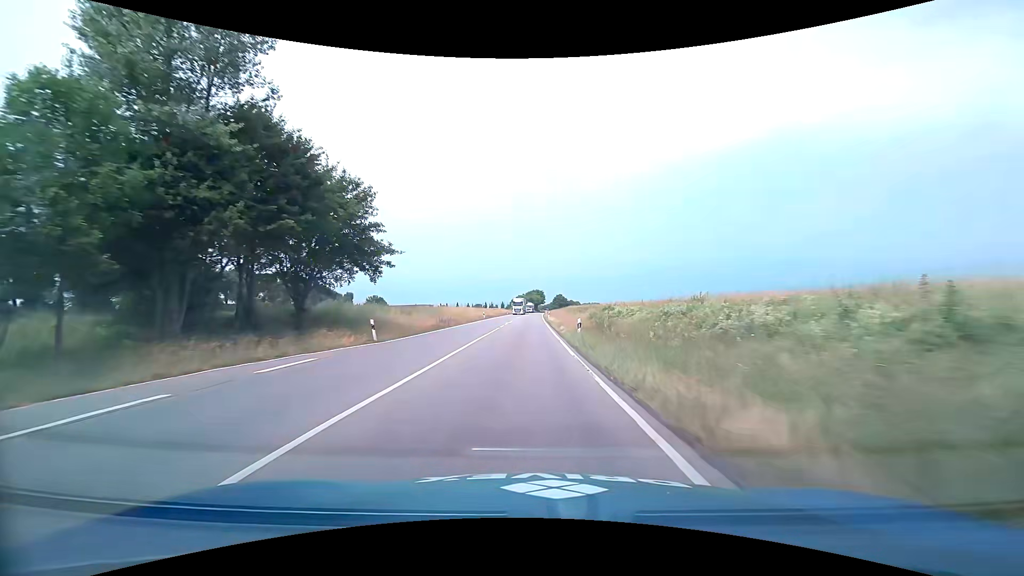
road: primary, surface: asphalt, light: Day
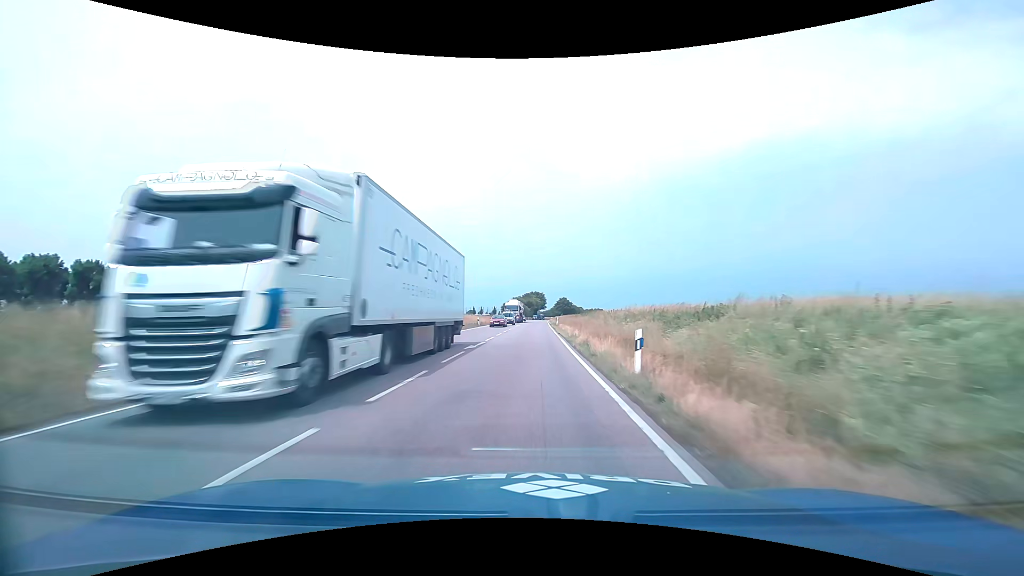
(+0.8, +62.0) m; +1°
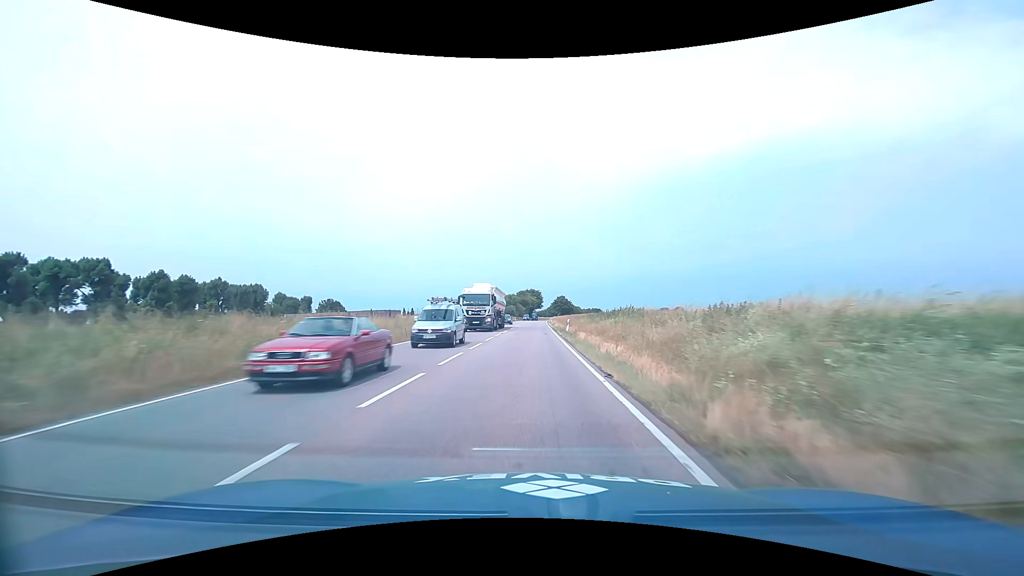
(+0.1, +24.7) m; 0°
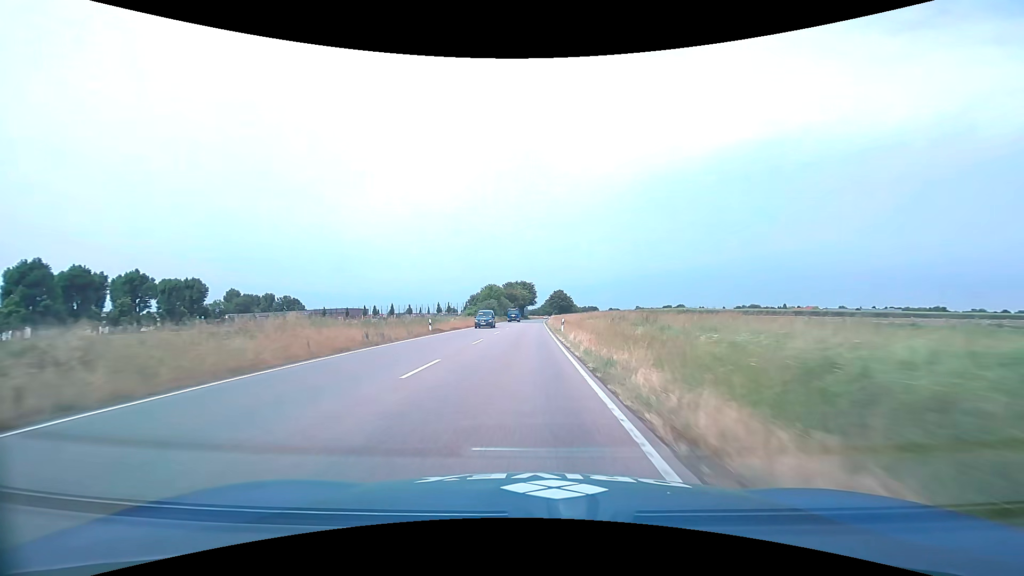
(+0.6, +50.9) m; +1°
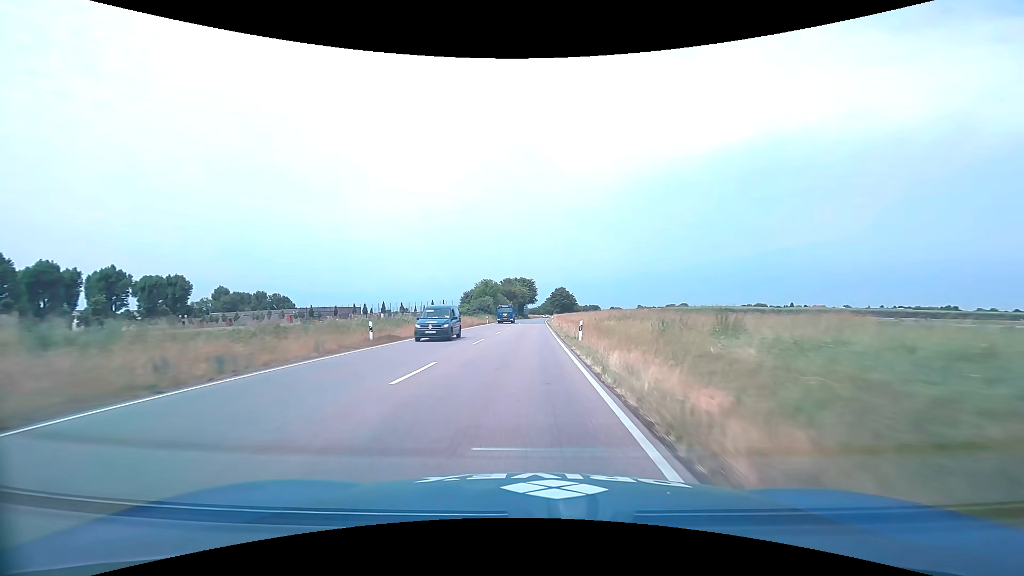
(0.0, +13.0) m; 0°
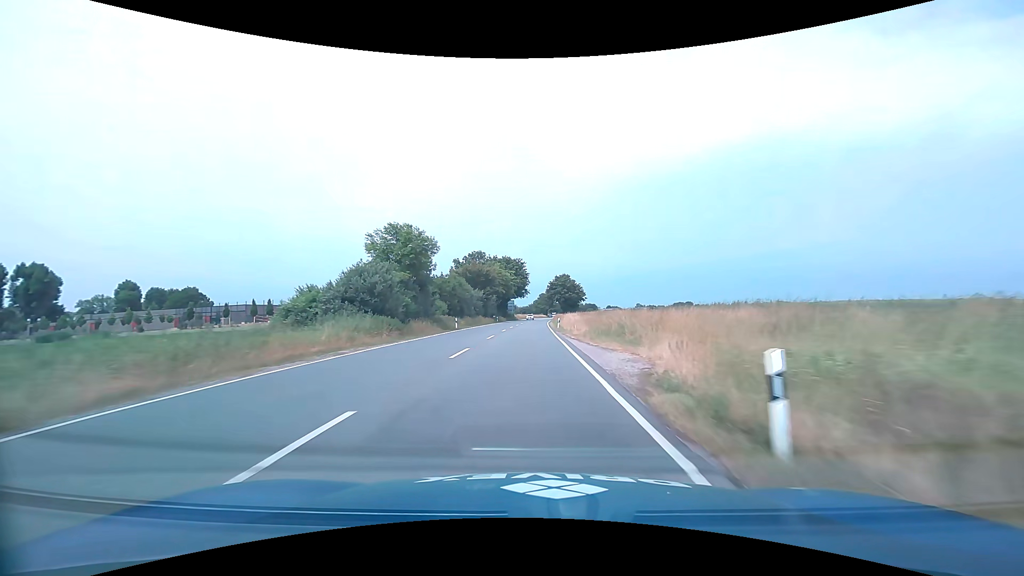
(+0.4, +66.8) m; +1°
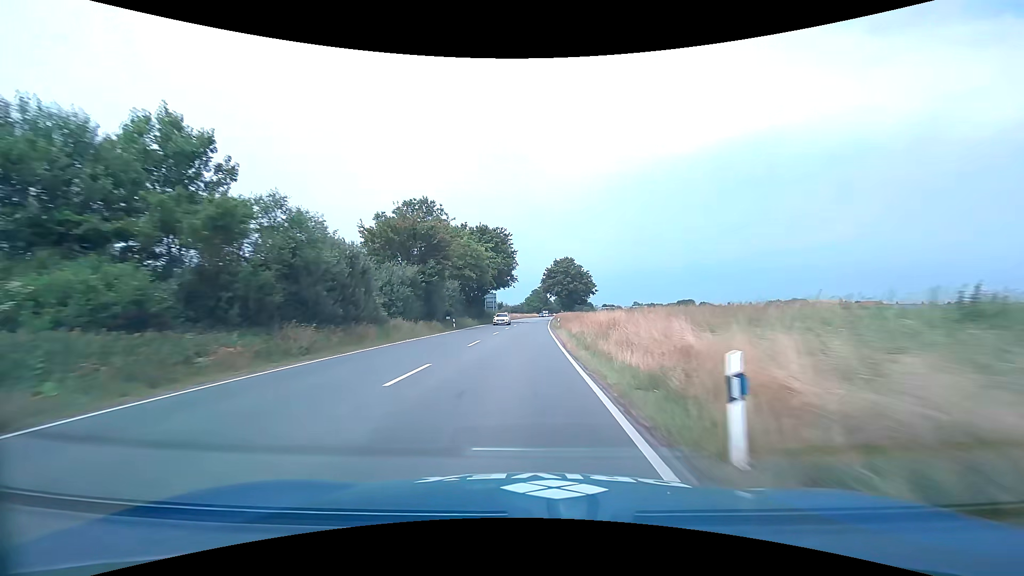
(+0.4, +41.1) m; +1°
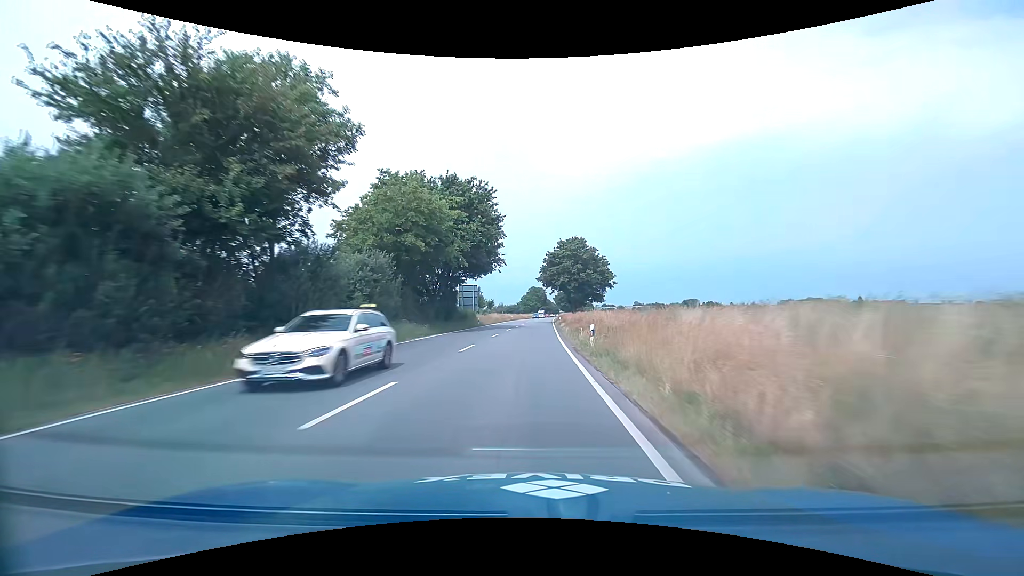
(0.0, +27.6) m; 0°
(0, +10) (0, +20) (0, +30) (0, +40) (+1, +50) (+1, +60) (+1, +70) (+1, +80) (+2, +90) (+2, +100) m
